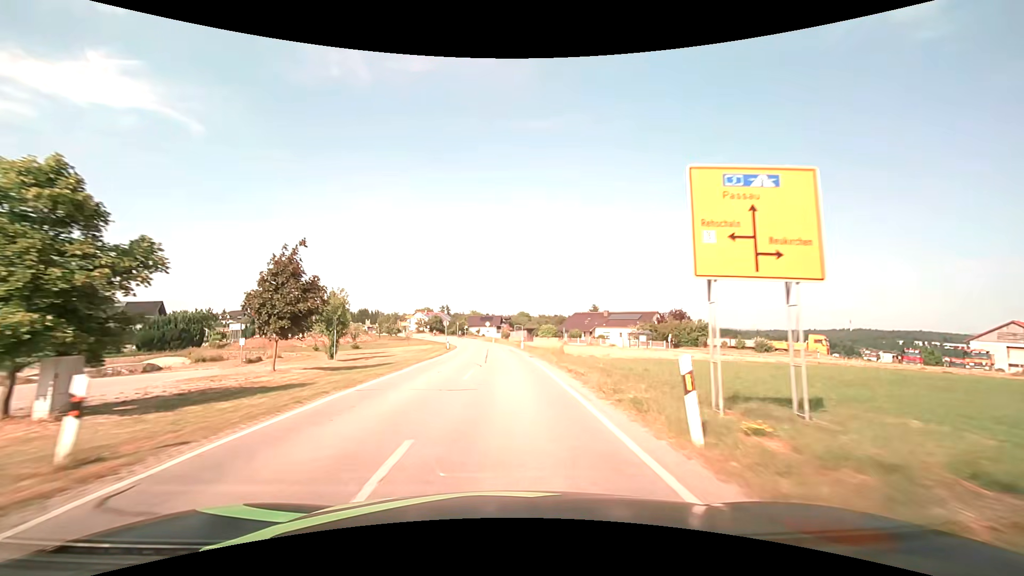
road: secondary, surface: asphalt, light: Day
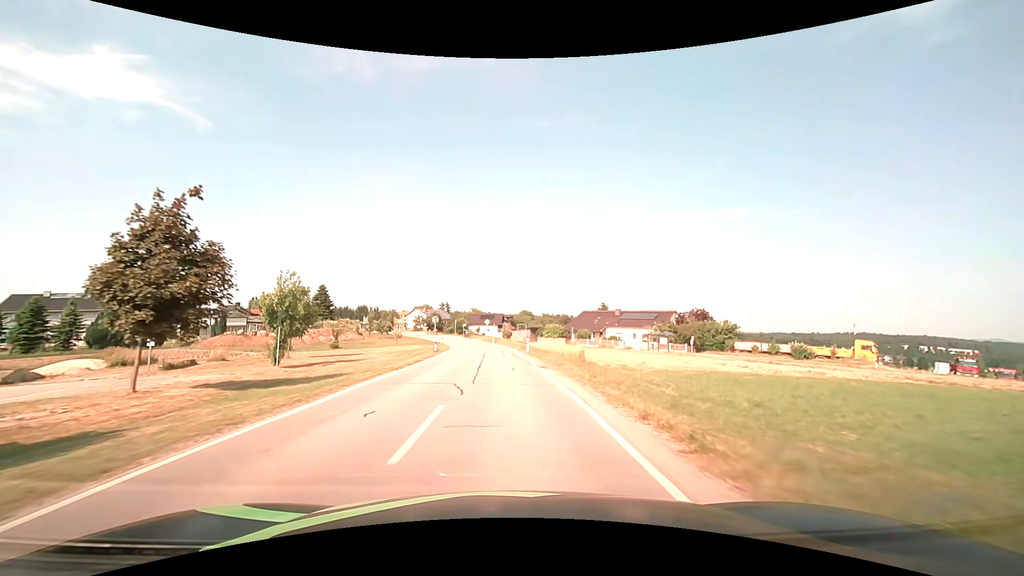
(0.0, +9.2) m; 0°
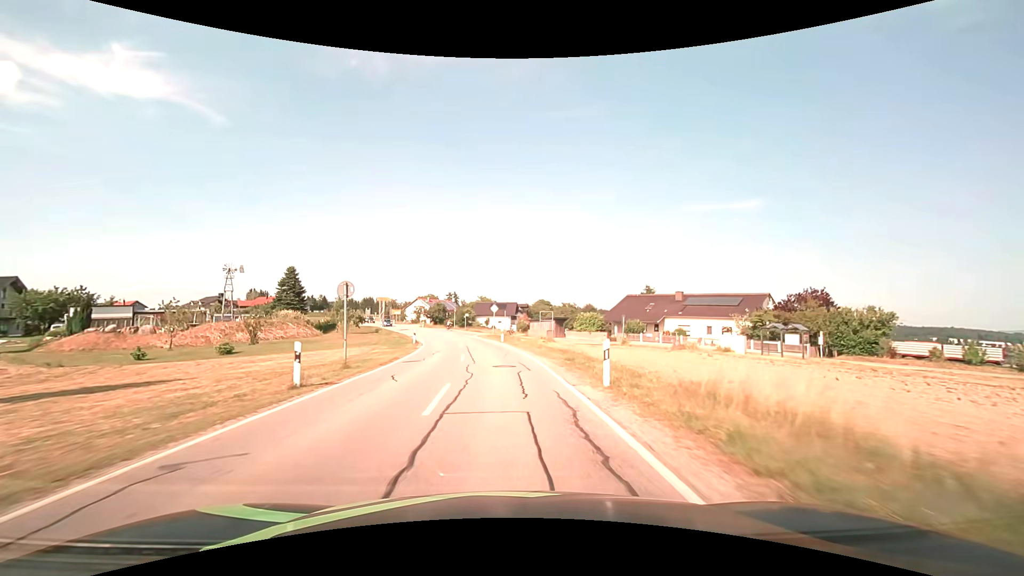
(-0.3, +26.8) m; -2°
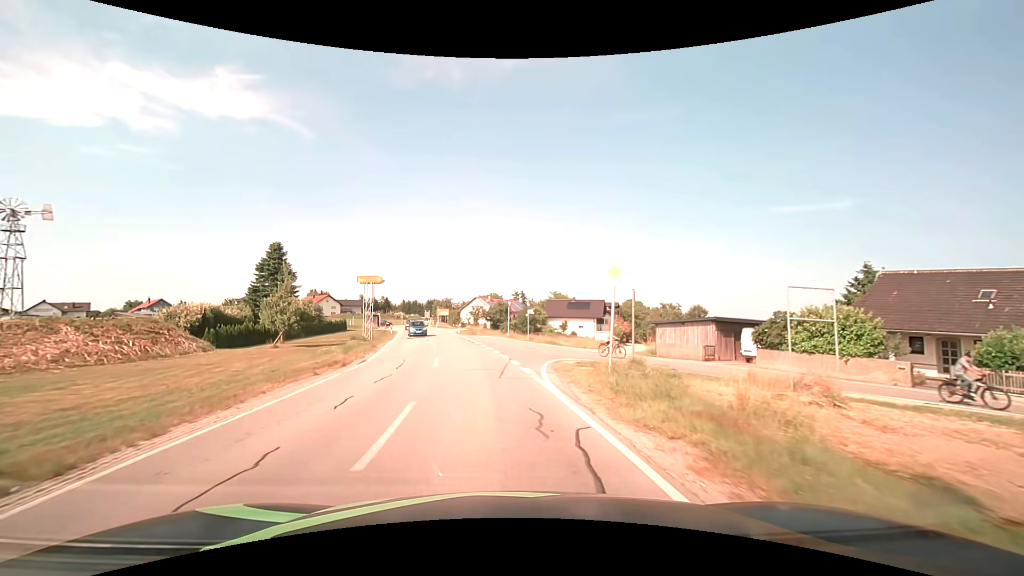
(-2.0, +37.5) m; -8°
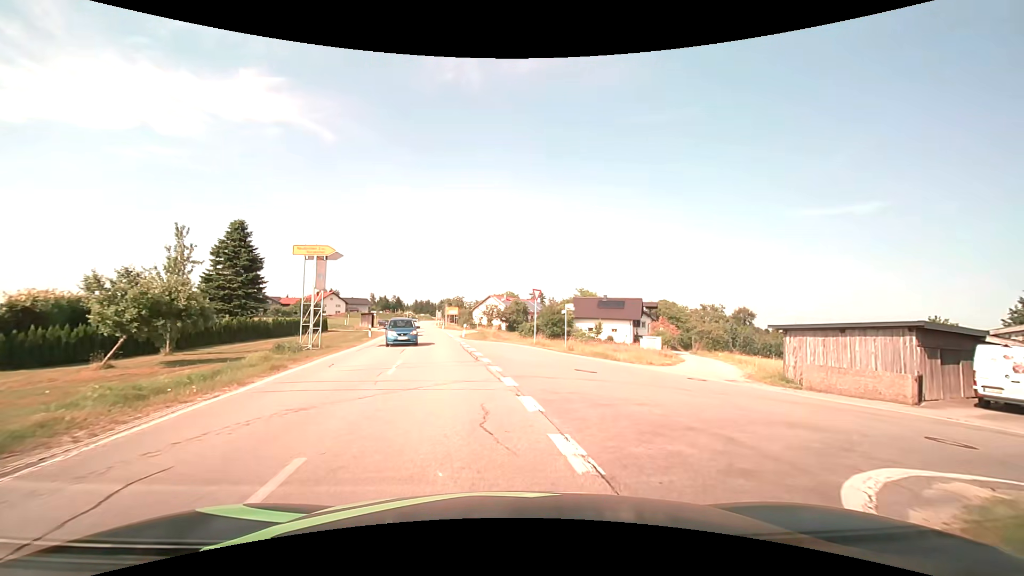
(-0.6, +14.8) m; -2°
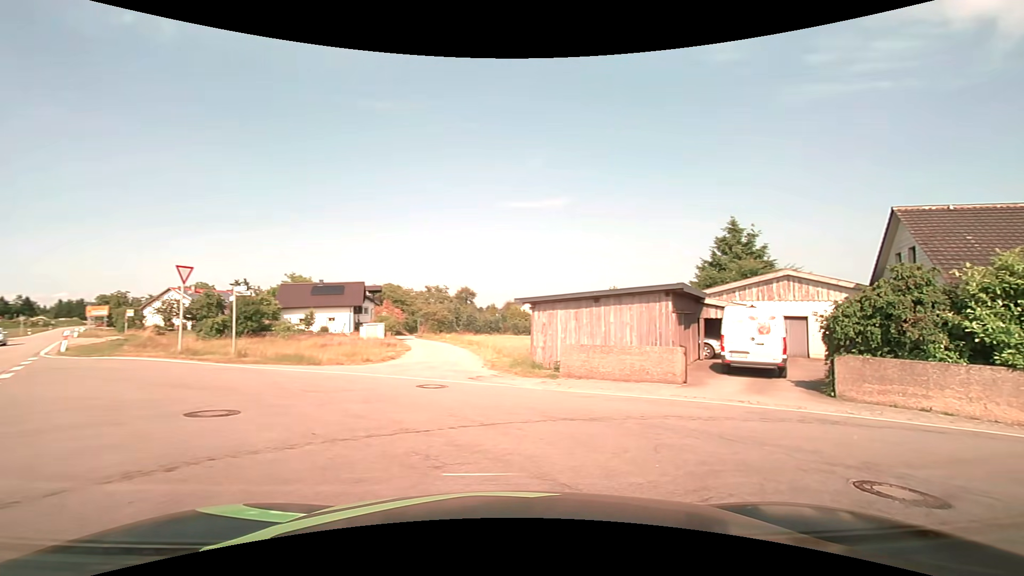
(+1.7, +7.4) m; +32°
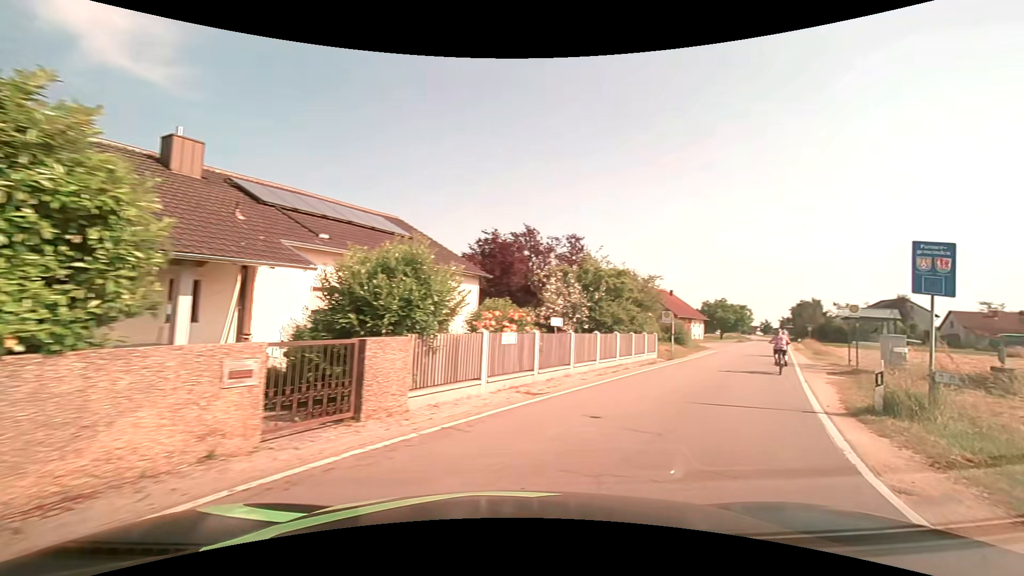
(+7.7, +7.1) m; +89°
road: tertiary
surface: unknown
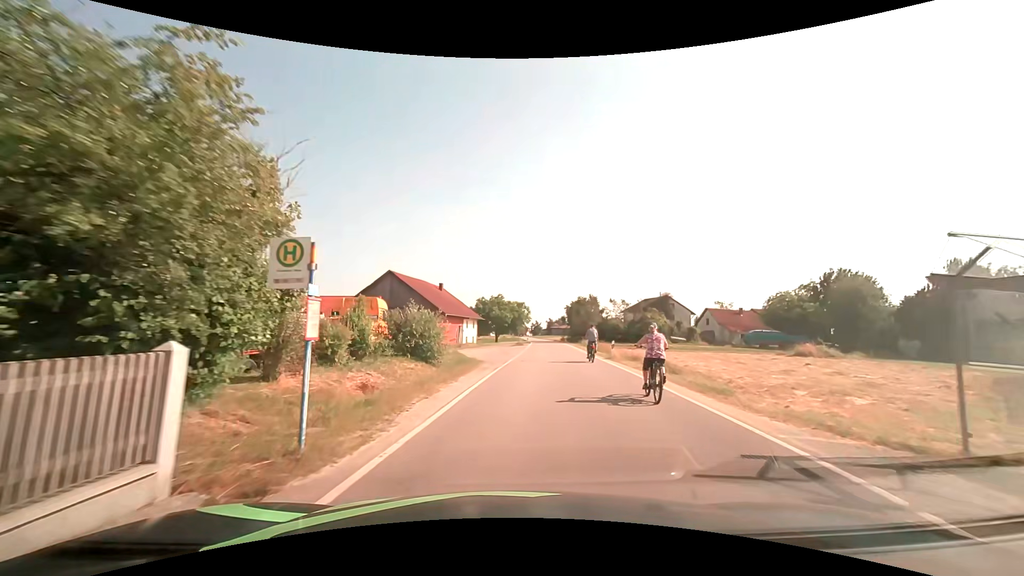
(+7.7, +21.5) m; +24°
(0, +10) (+1, +20) (+1, +30) (+2, +40) (+4, +50) (+5, +60) (+6, +70) (+7, +80) (+8, +90) (+8, +100) m
